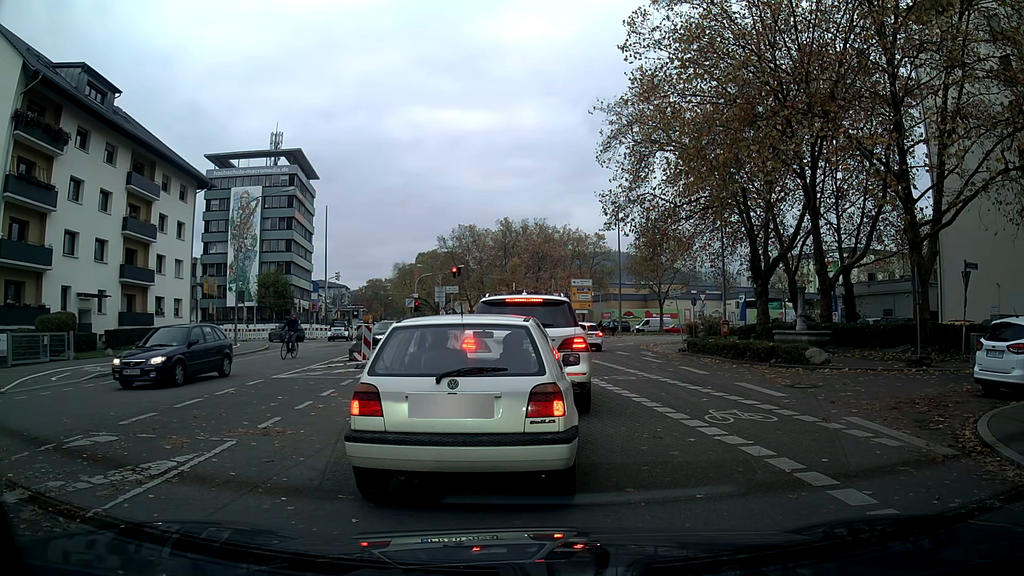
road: tertiary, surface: asphalt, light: Day
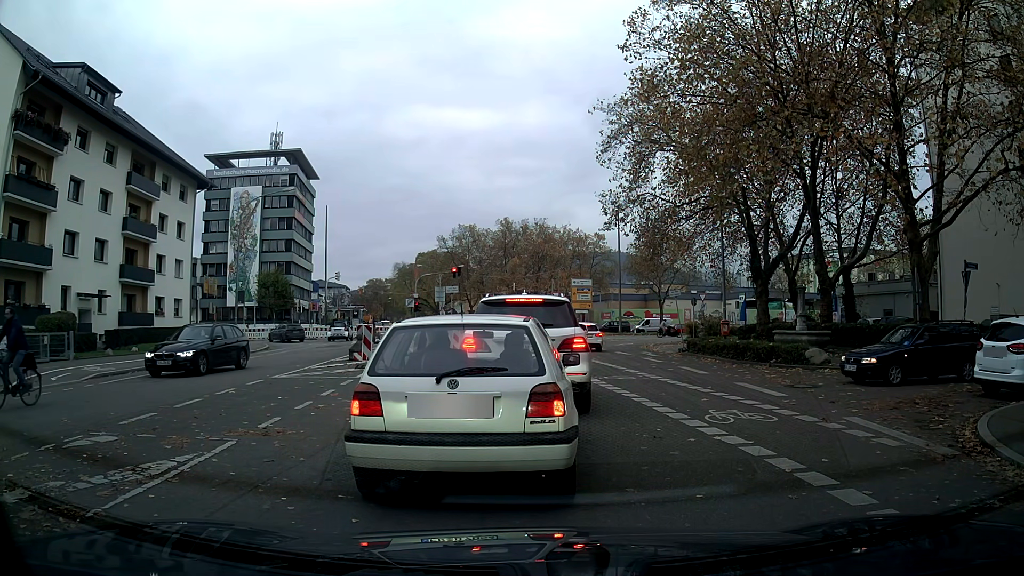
(0.0, 0.0) m; 0°
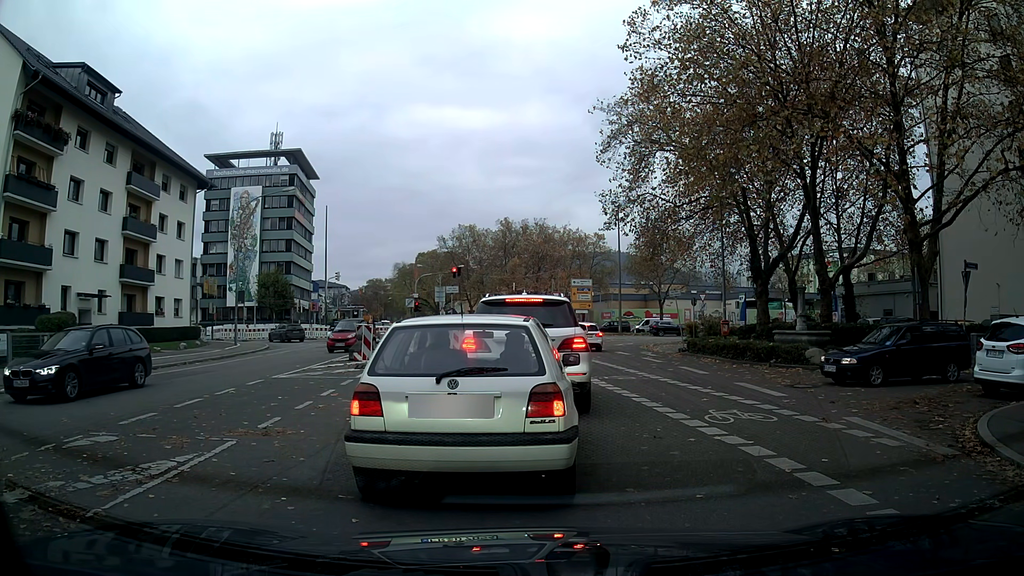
(0.0, 0.0) m; 0°
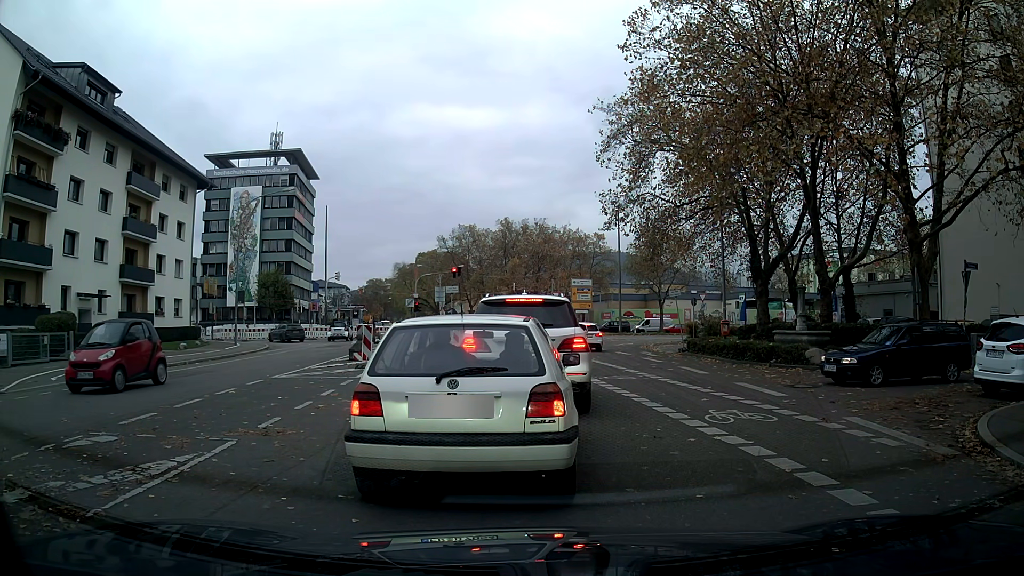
(0.0, 0.0) m; 0°
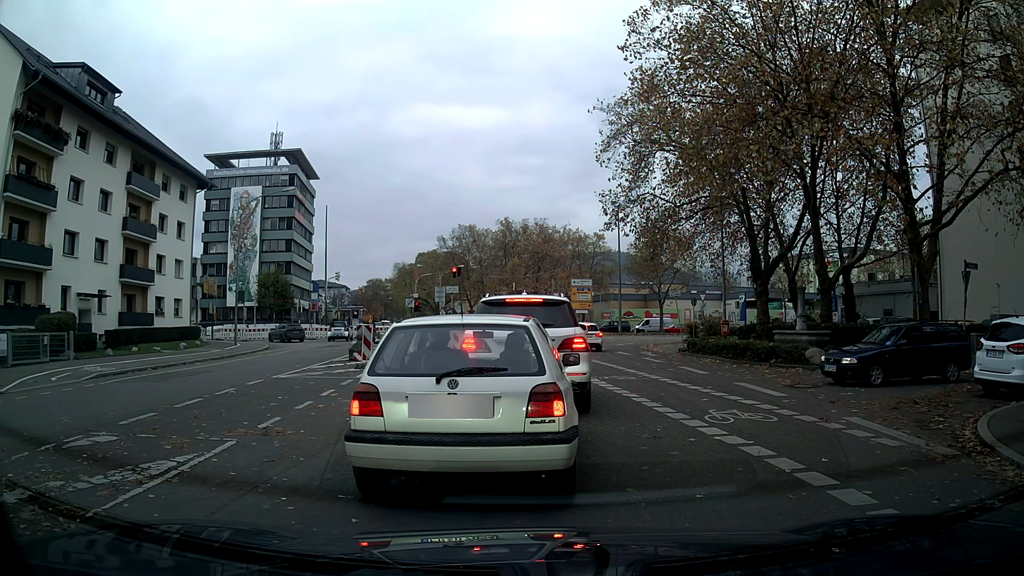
(0.0, 0.0) m; 0°
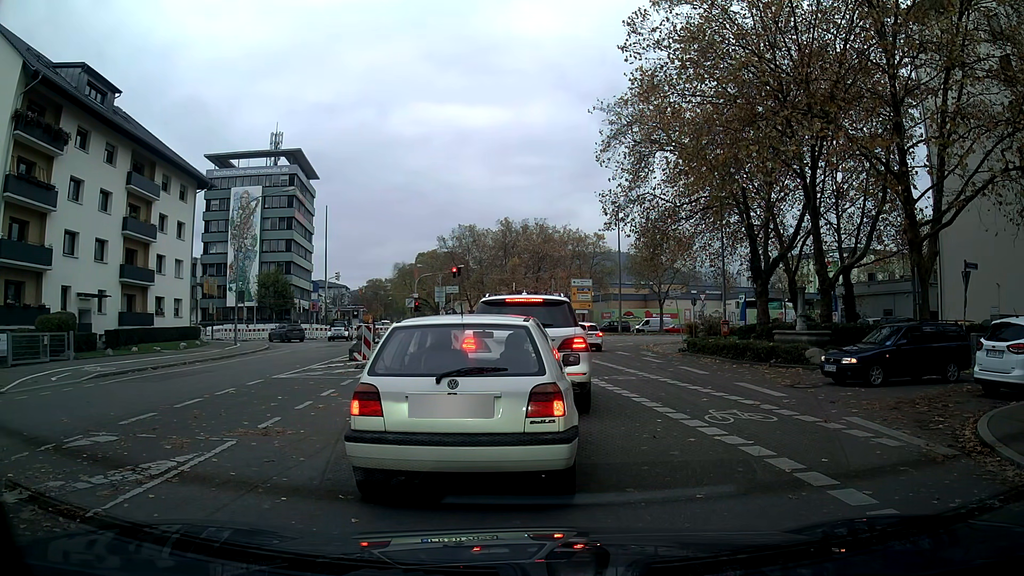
(0.0, 0.0) m; 0°
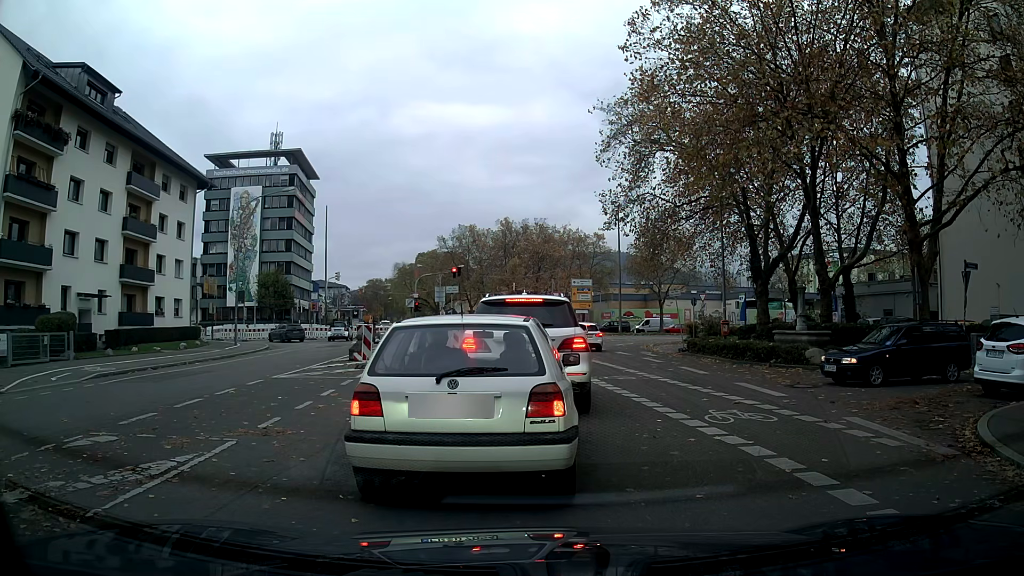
(0.0, 0.0) m; 0°
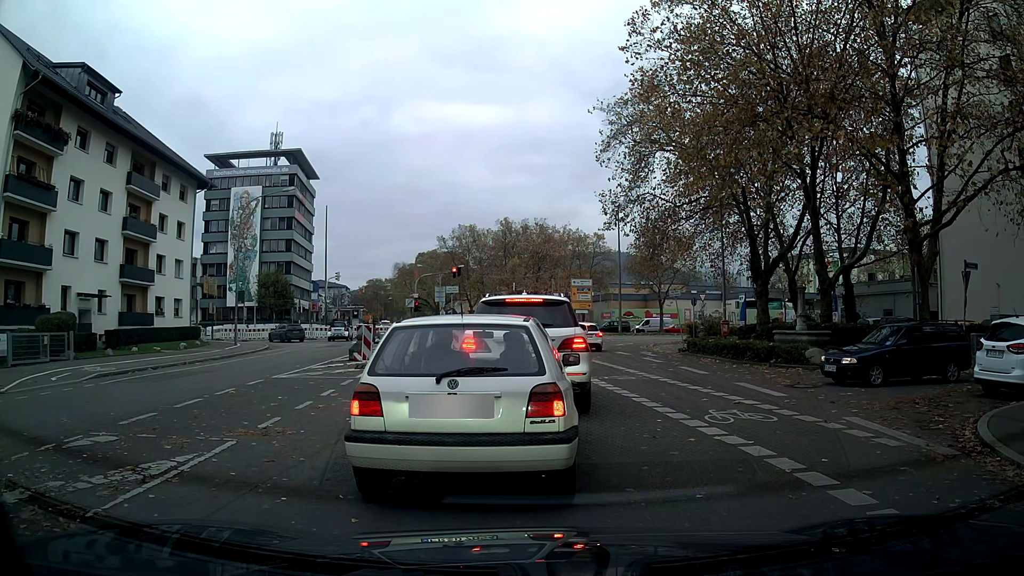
(0.0, 0.0) m; 0°
